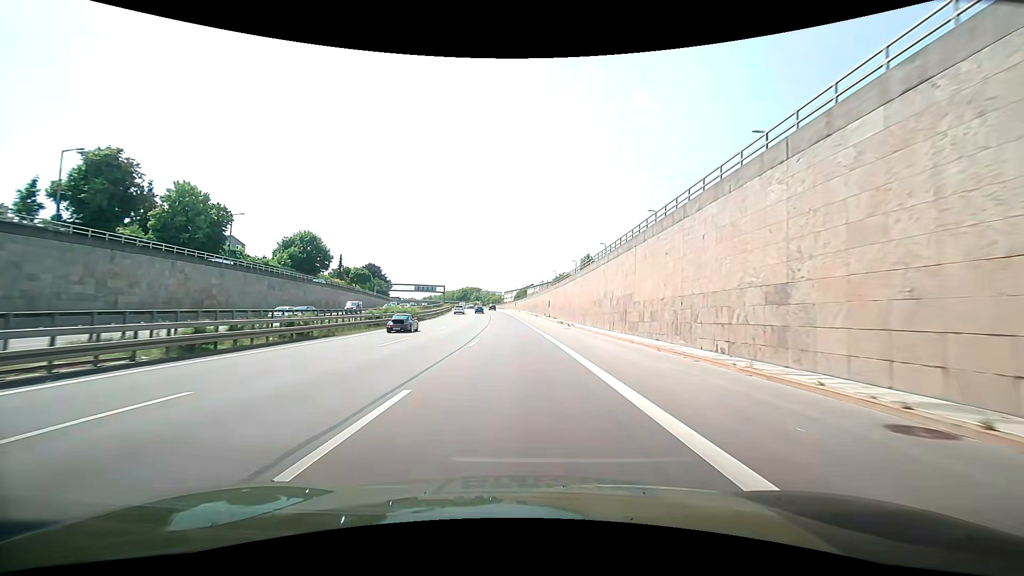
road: motorway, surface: asphalt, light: Day
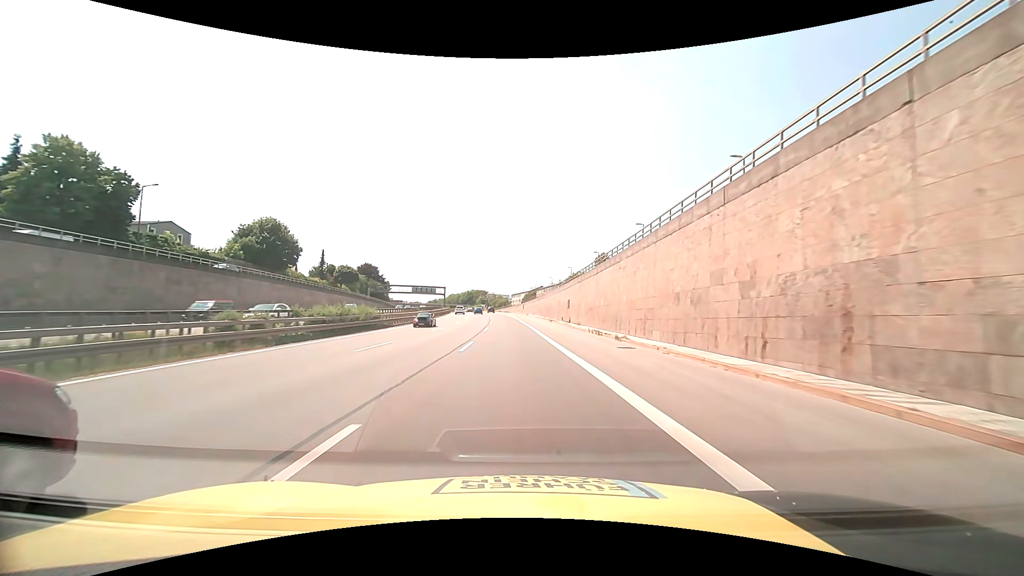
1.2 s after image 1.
(-1.1, +20.7) m; -4°
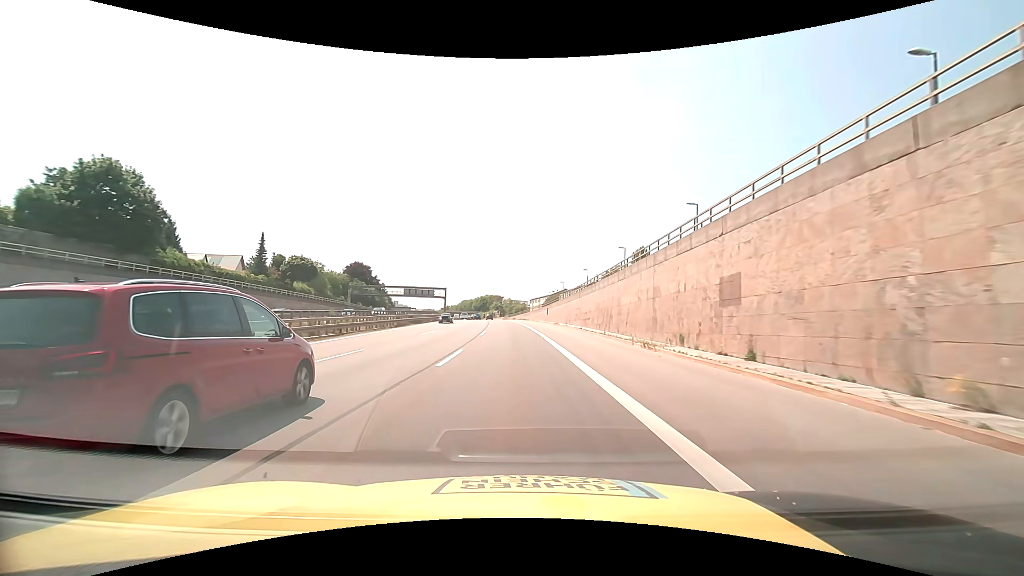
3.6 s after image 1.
(-0.6, +41.3) m; -2°
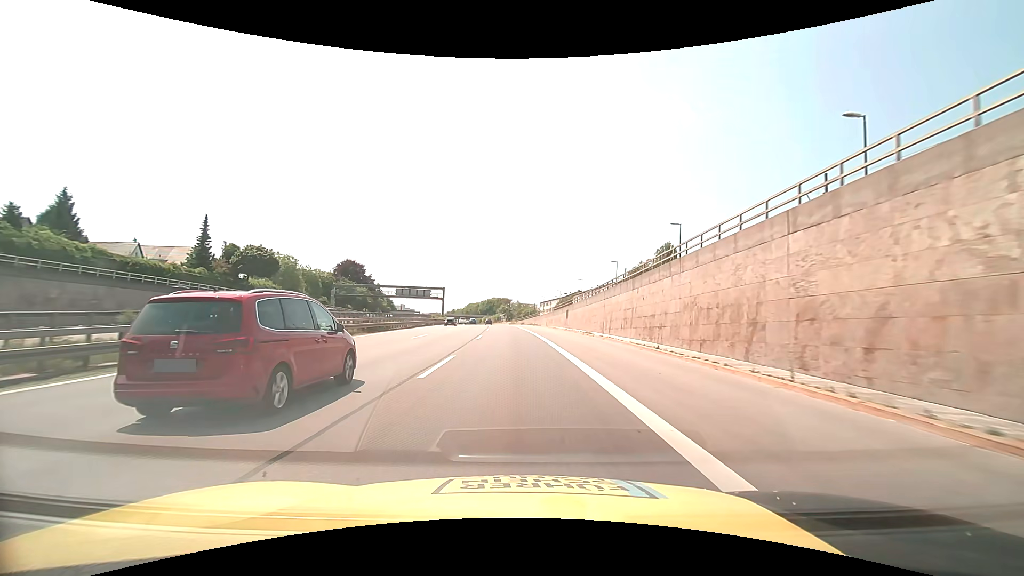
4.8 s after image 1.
(-0.2, +20.5) m; -1°
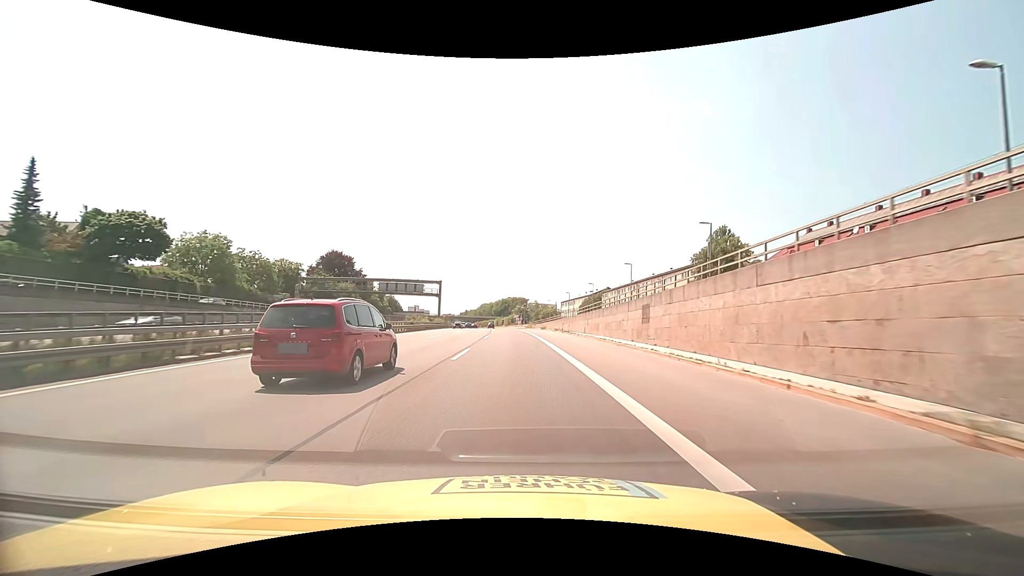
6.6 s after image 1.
(-0.5, +30.8) m; -2°
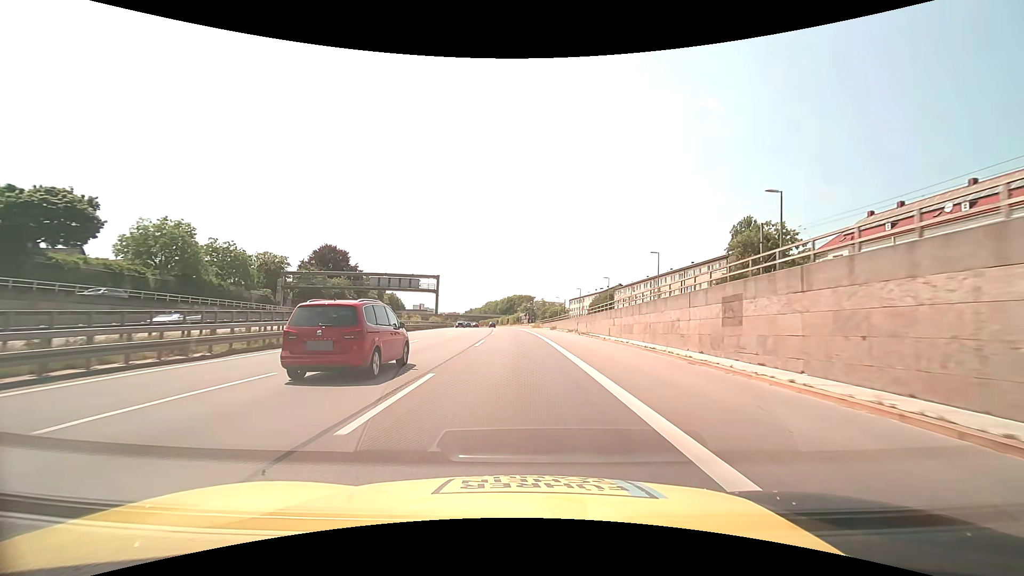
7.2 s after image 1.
(-0.1, +10.3) m; -1°
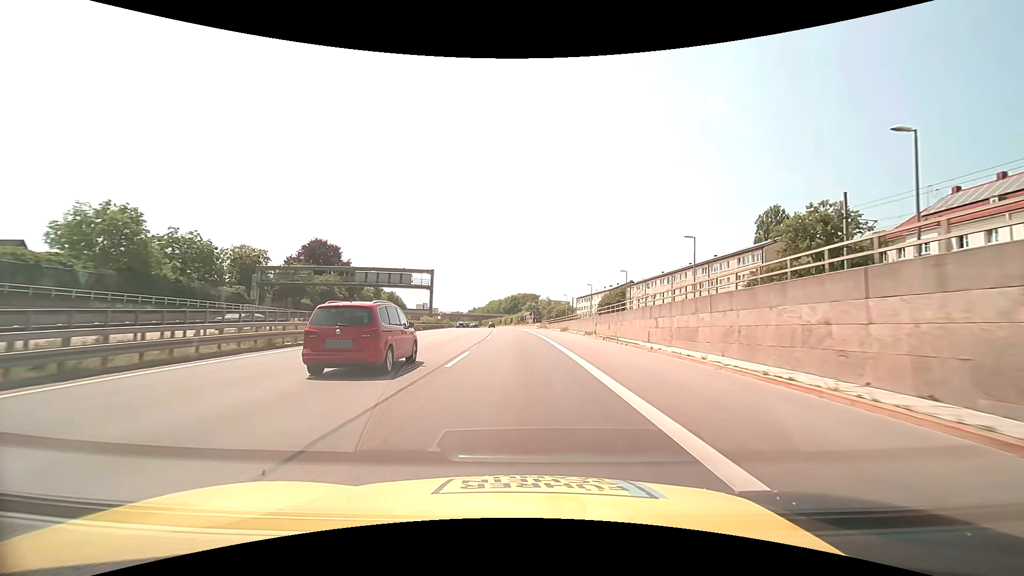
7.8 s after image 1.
(0.0, +10.3) m; 0°
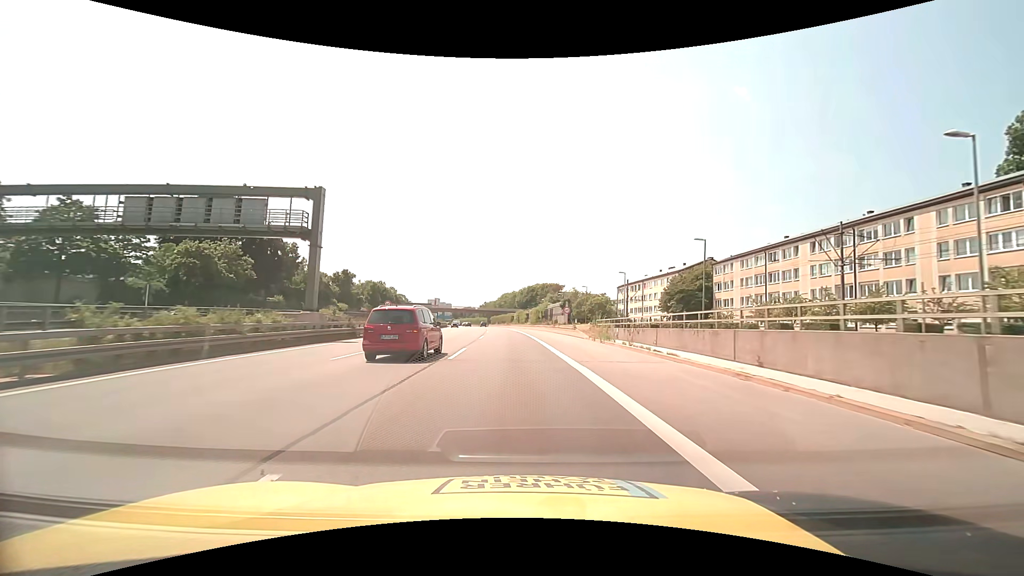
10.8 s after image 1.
(-0.9, +52.0) m; -2°
(0, +10) (0, +20) (0, +30) (-1, +40) (-1, +50) (-2, +60) (-2, +70) (-3, +80) (-4, +90) (-5, +100) m
